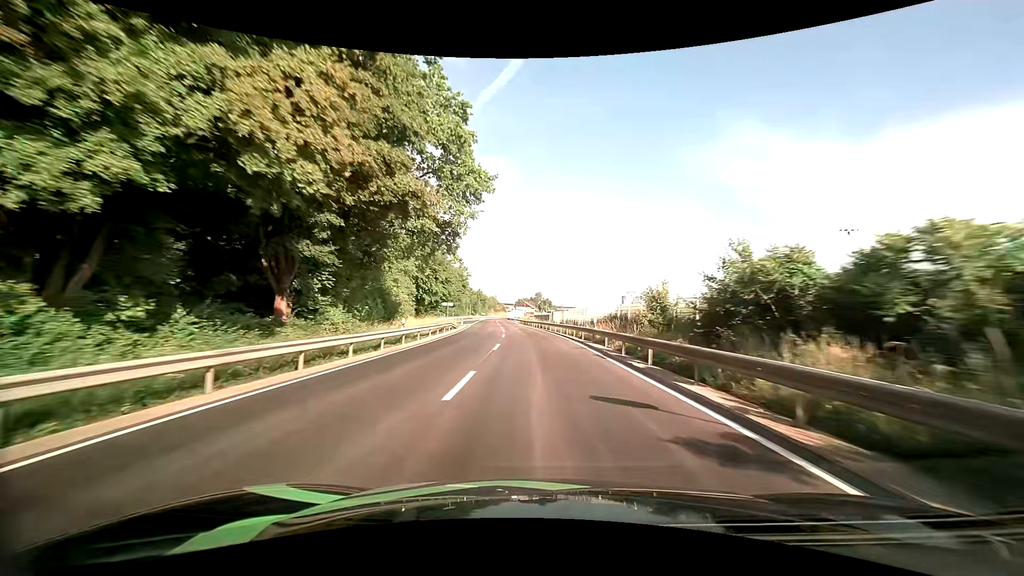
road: primary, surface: asphalt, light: Day
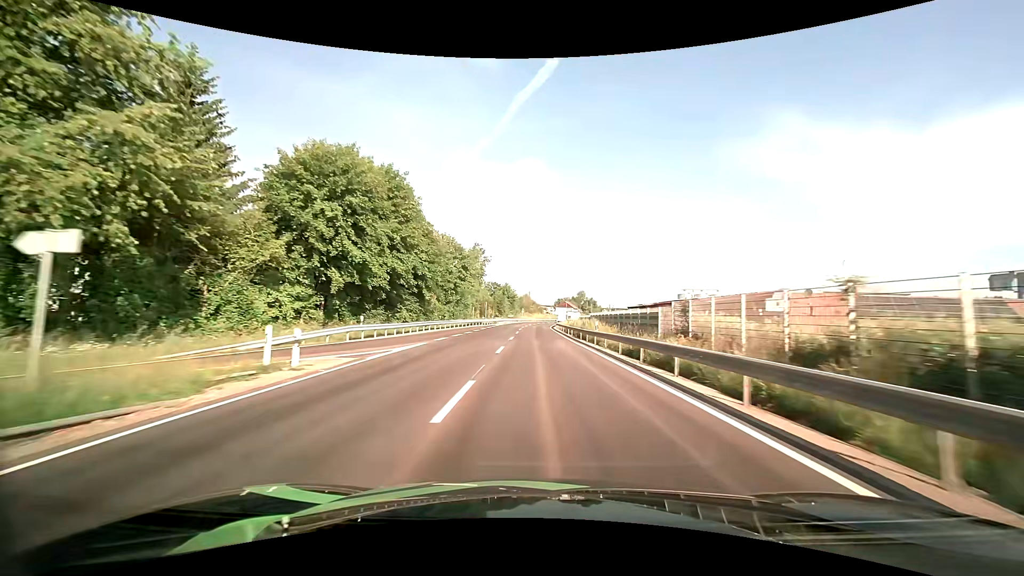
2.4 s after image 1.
(-2.4, +50.1) m; -5°
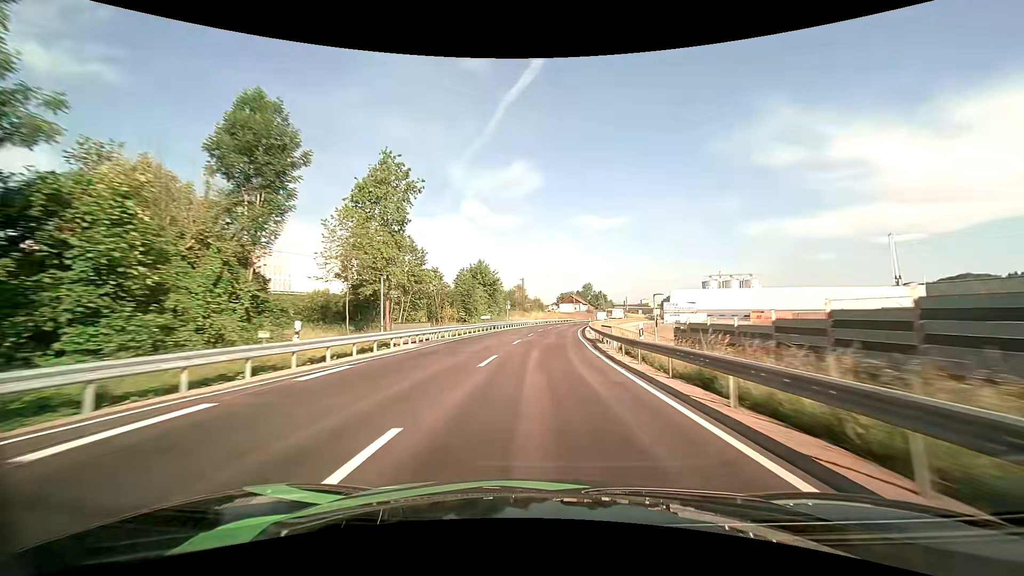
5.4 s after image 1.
(-0.5, +64.7) m; 0°
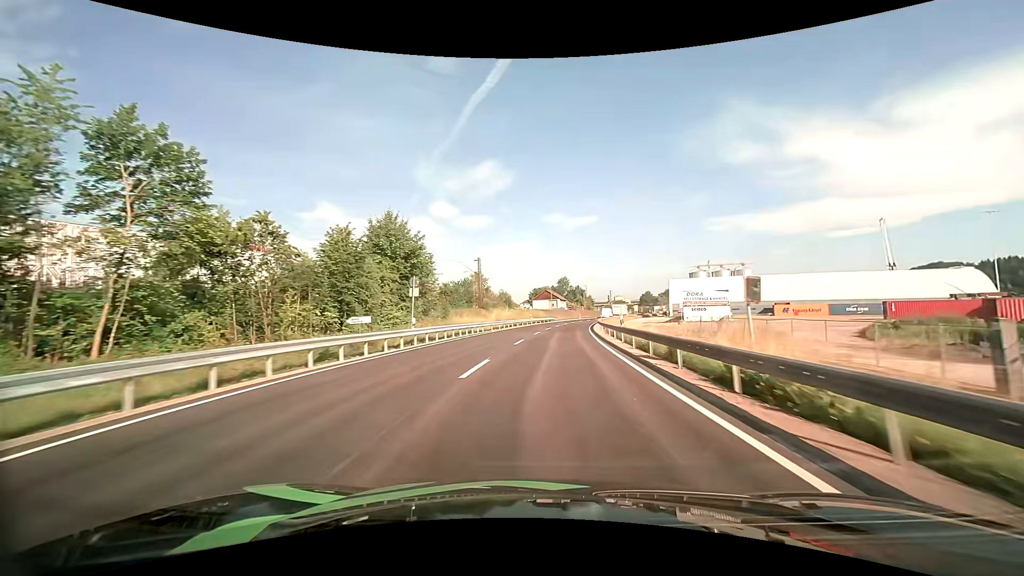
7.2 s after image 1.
(+1.0, +39.9) m; +3°
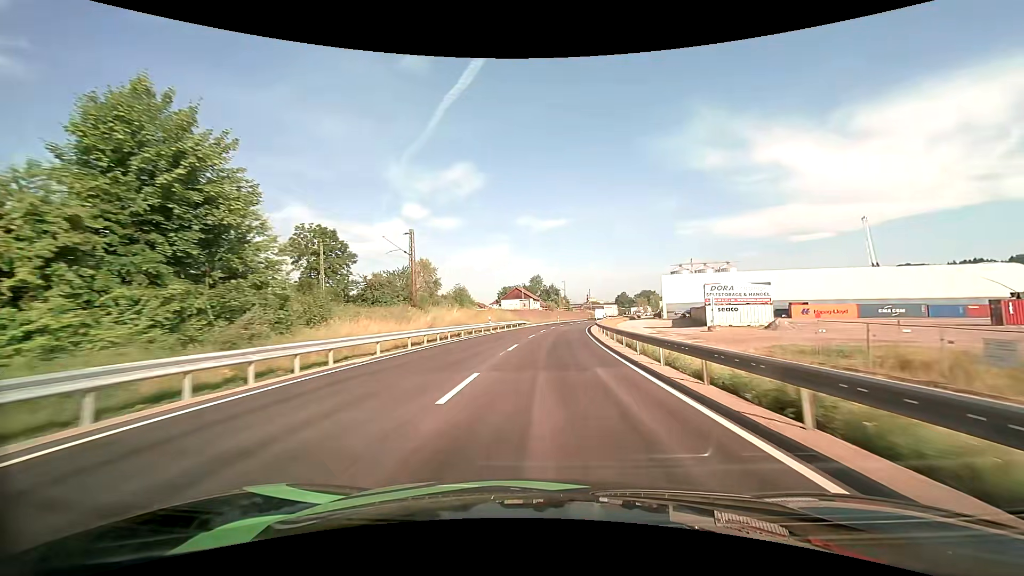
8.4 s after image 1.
(+0.8, +26.6) m; +3°
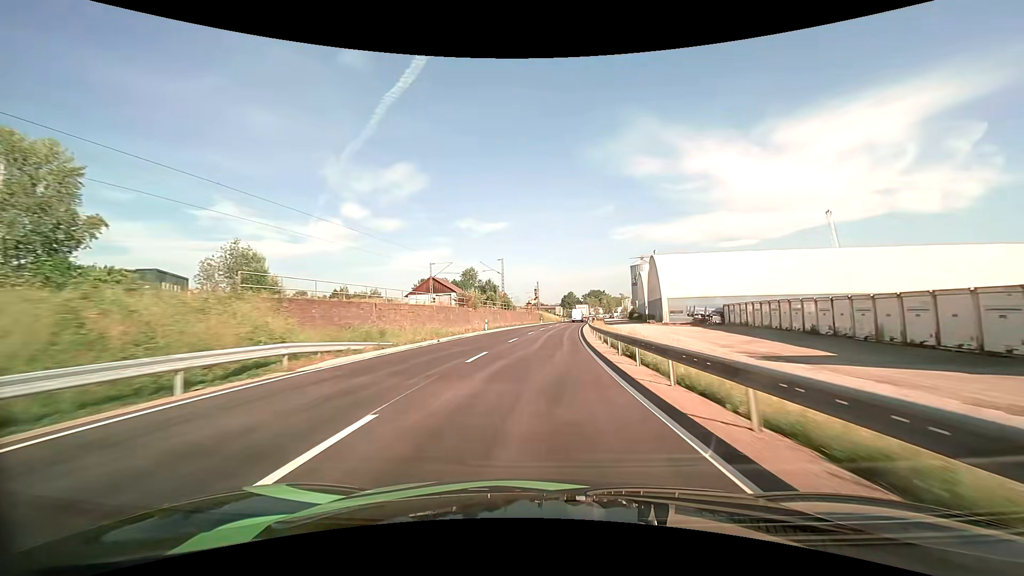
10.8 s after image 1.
(+3.0, +52.8) m; +6°
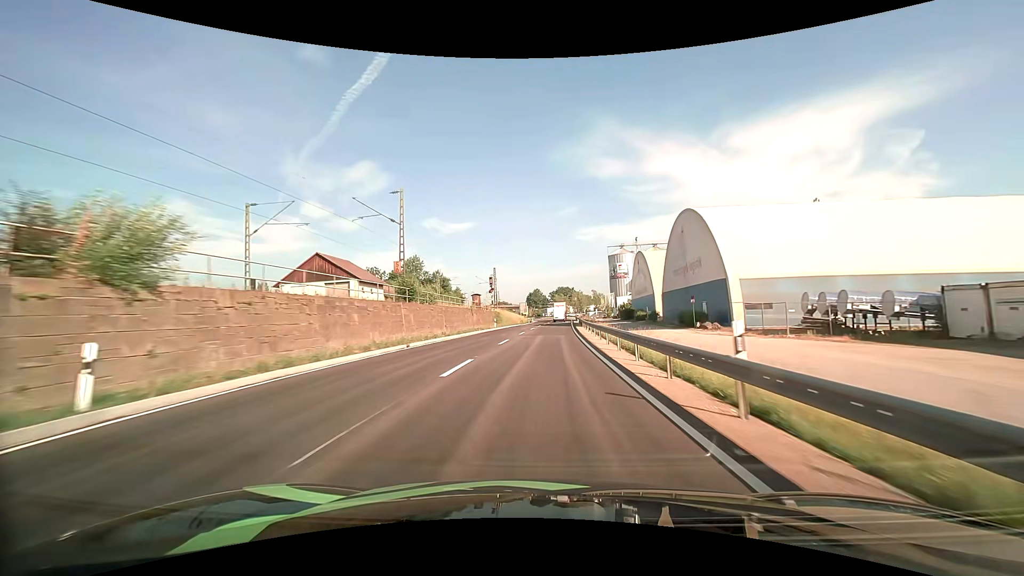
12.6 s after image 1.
(+1.4, +39.7) m; +4°
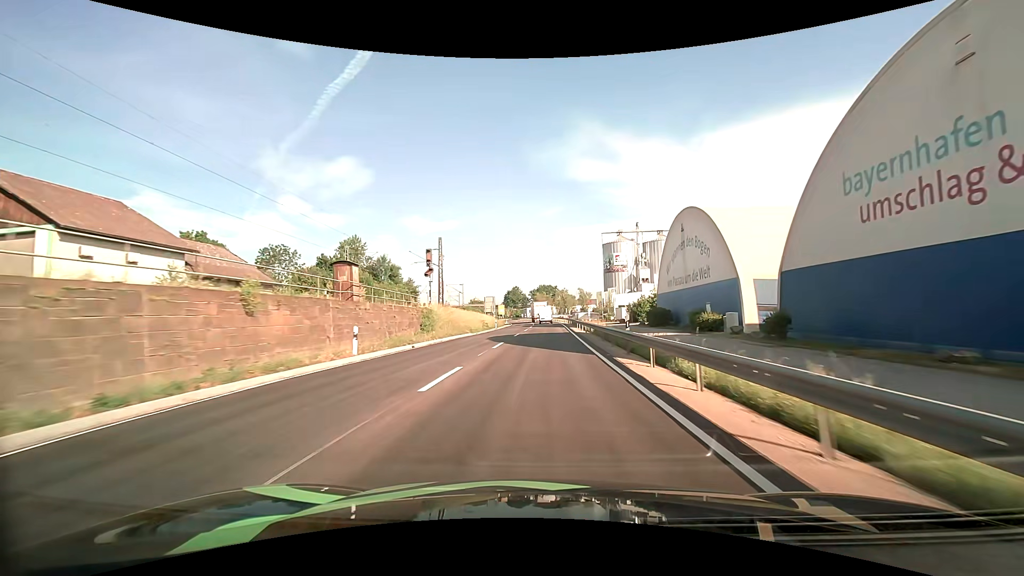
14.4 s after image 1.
(+1.0, +37.8) m; +2°
(0, +10) (0, +20) (0, +30) (0, +40) (+1, +50) (+1, +60) (+1, +70) (+1, +80) (+1, +90) (0, +100) m
